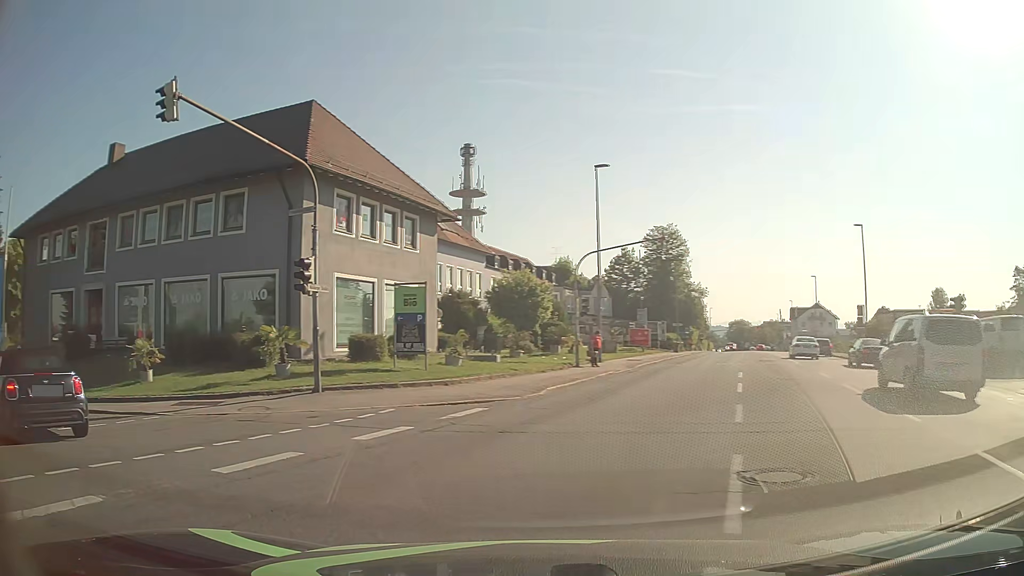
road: tertiary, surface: asphalt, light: Day
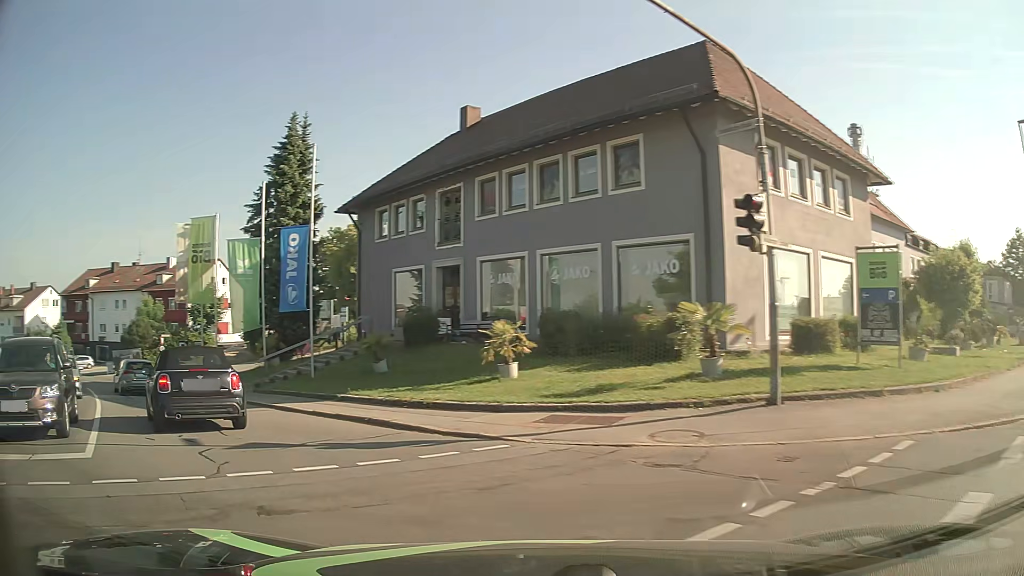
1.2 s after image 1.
(-1.8, +5.6) m; -34°
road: residential
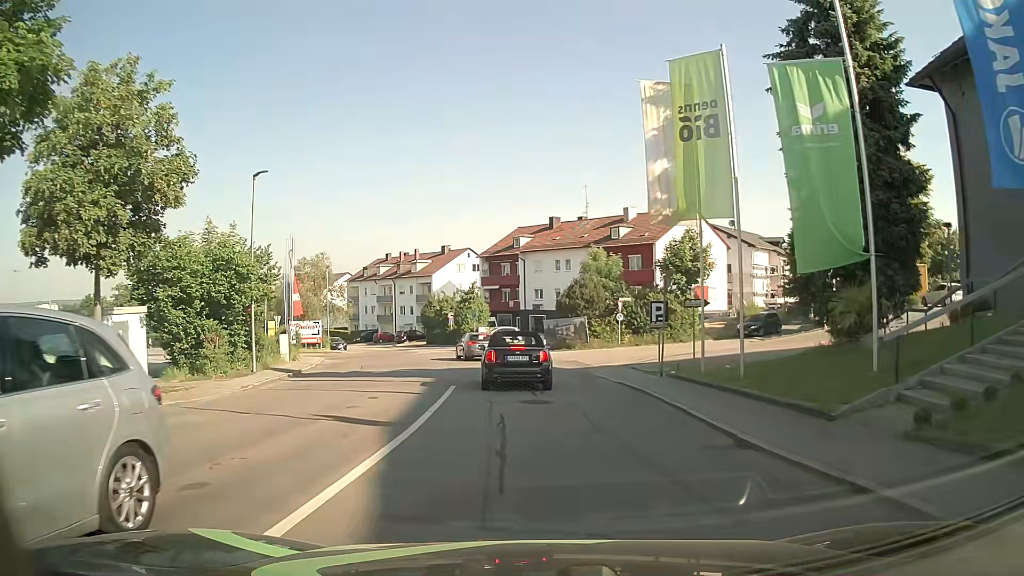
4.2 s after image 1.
(-8.0, +14.9) m; -40°
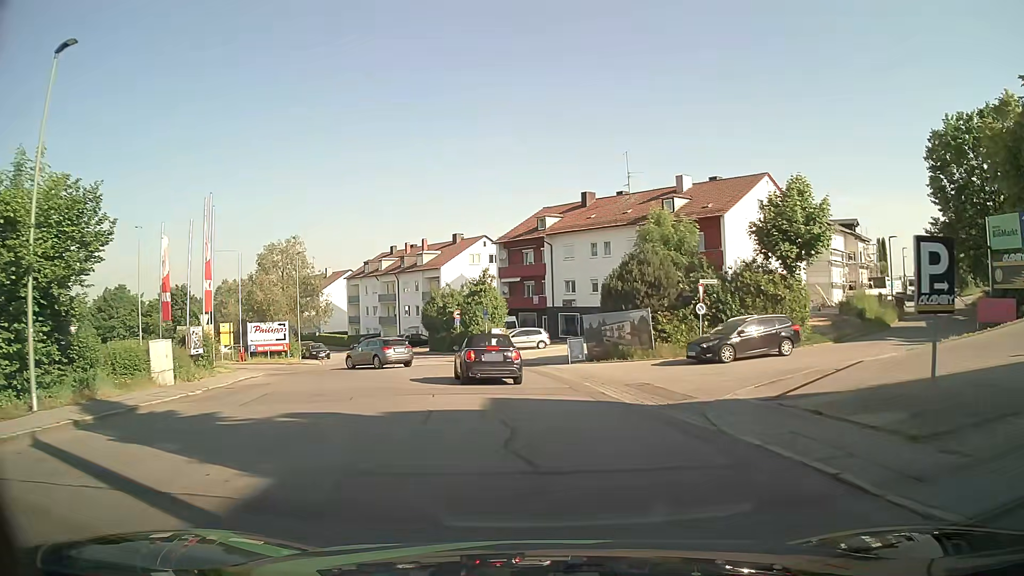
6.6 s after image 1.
(-0.2, +14.7) m; -3°
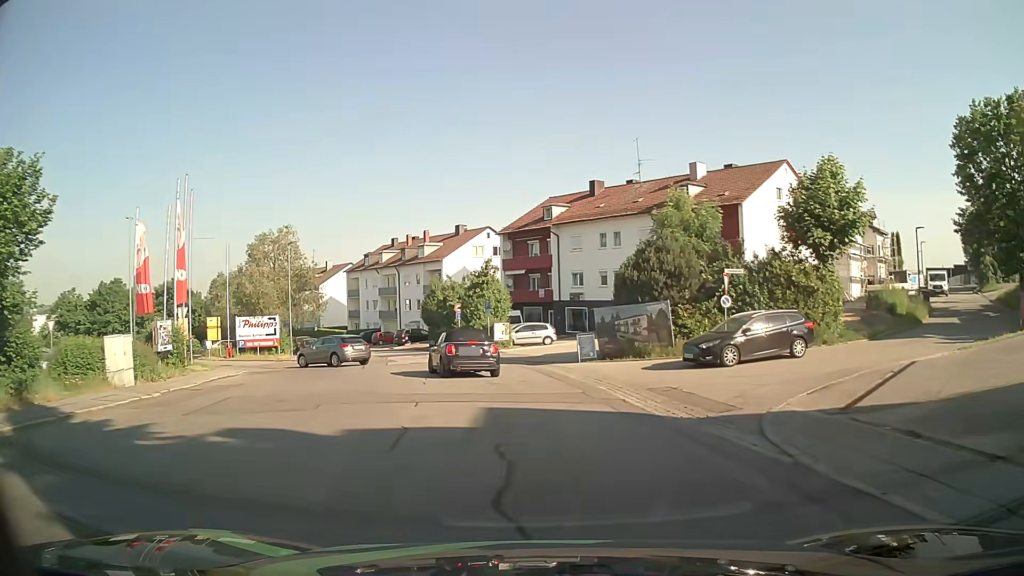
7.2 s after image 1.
(0.0, +2.8) m; +1°
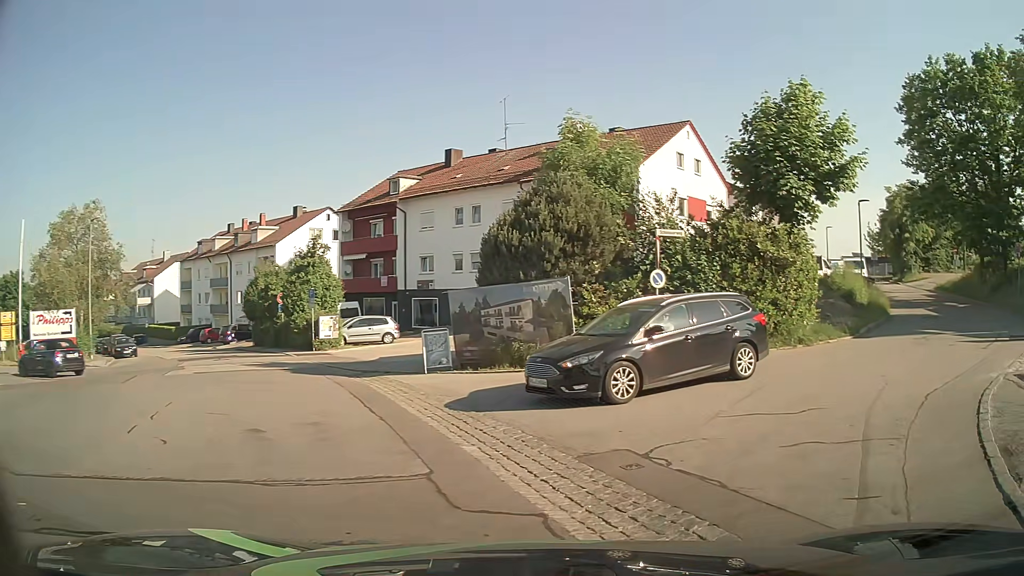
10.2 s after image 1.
(+0.2, +8.7) m; +14°
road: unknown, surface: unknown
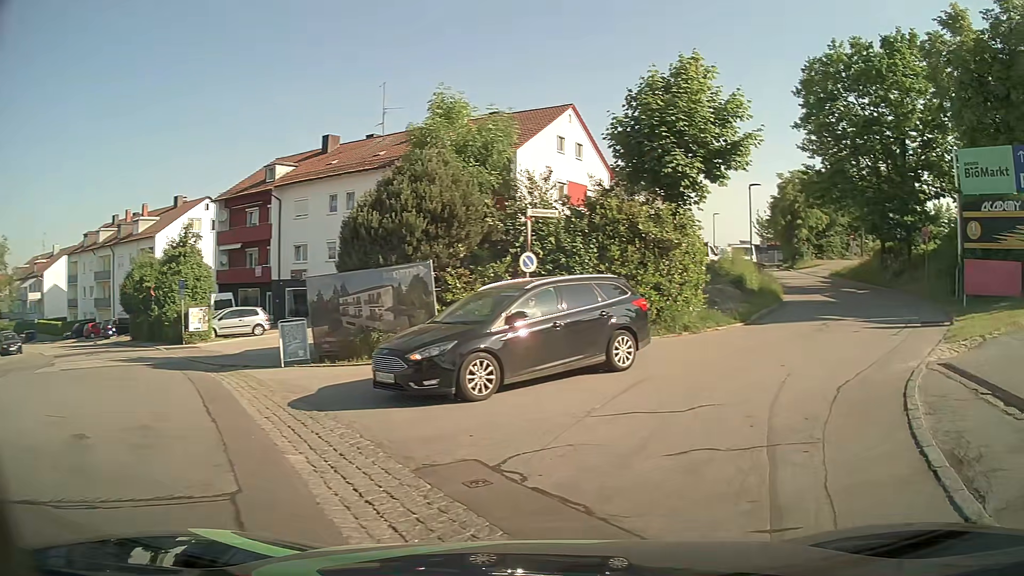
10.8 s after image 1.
(+0.1, +1.2) m; +10°
